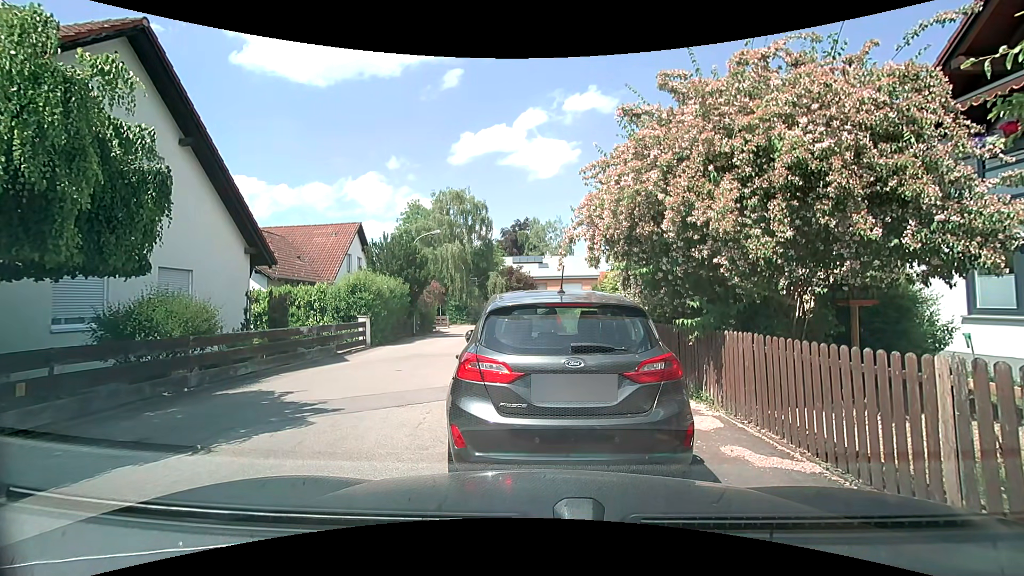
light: Day
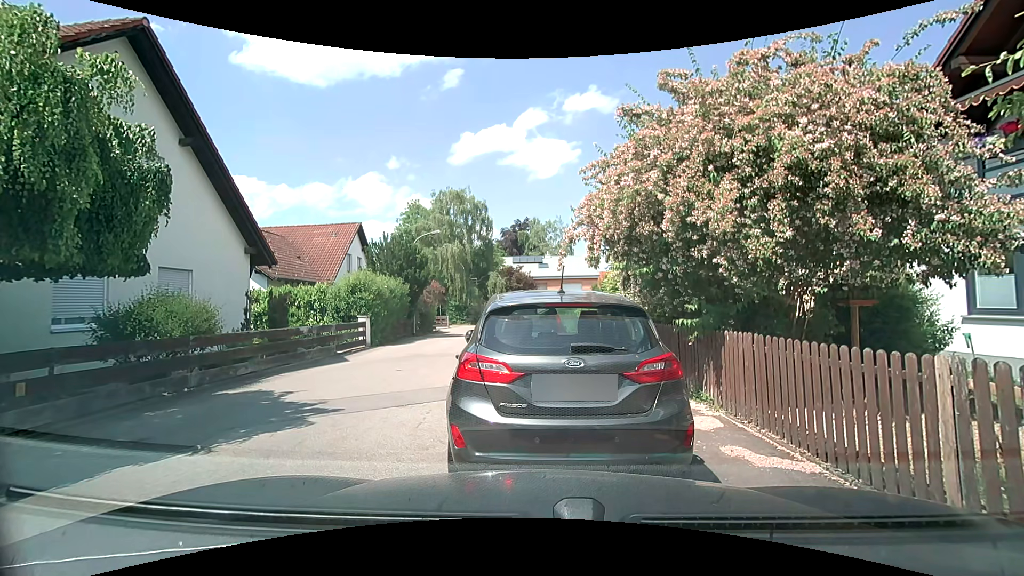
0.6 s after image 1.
(0.0, 0.0) m; 0°
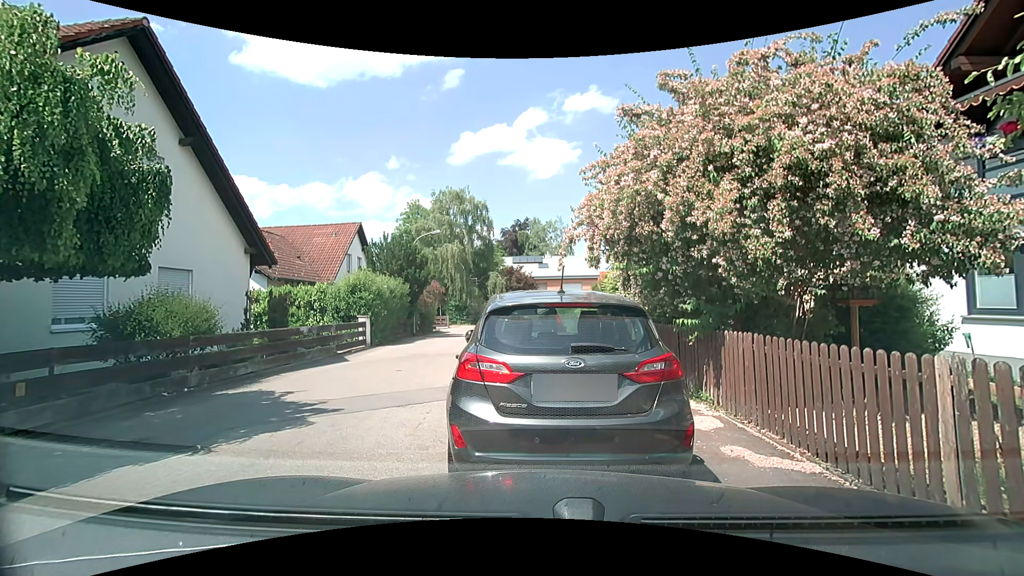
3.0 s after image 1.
(0.0, 0.0) m; 0°
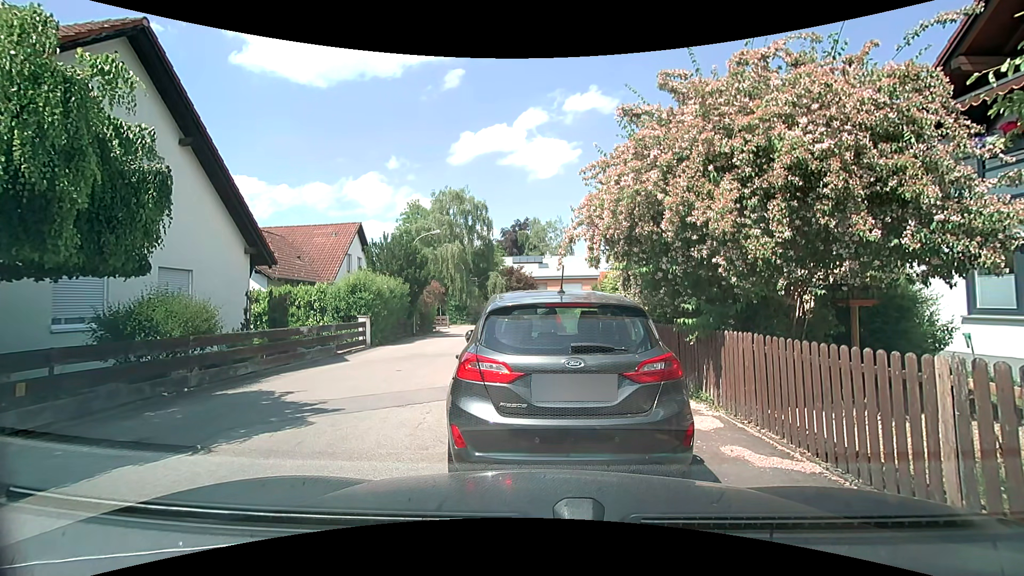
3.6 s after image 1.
(0.0, 0.0) m; 0°
